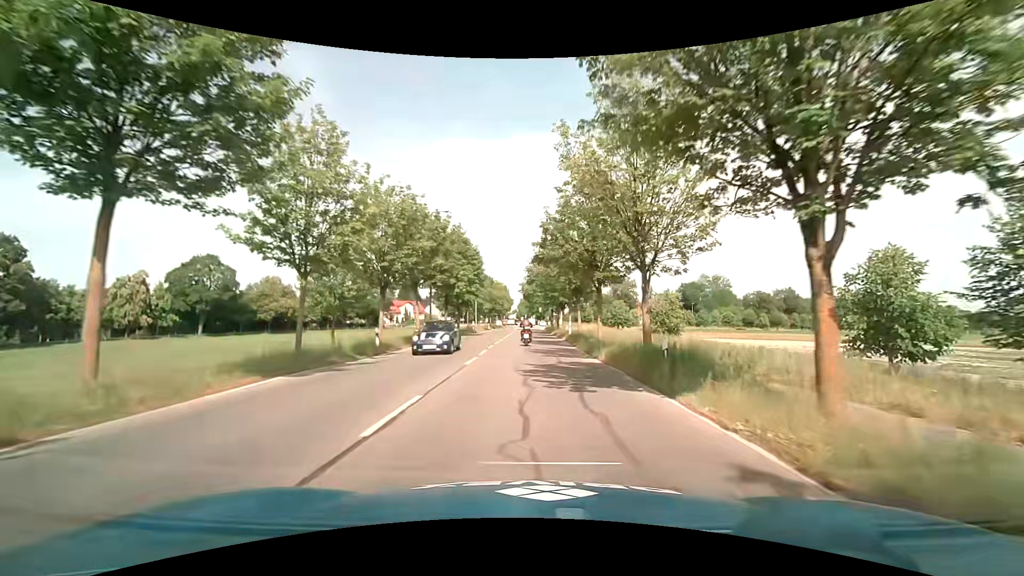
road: tertiary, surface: asphalt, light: Day
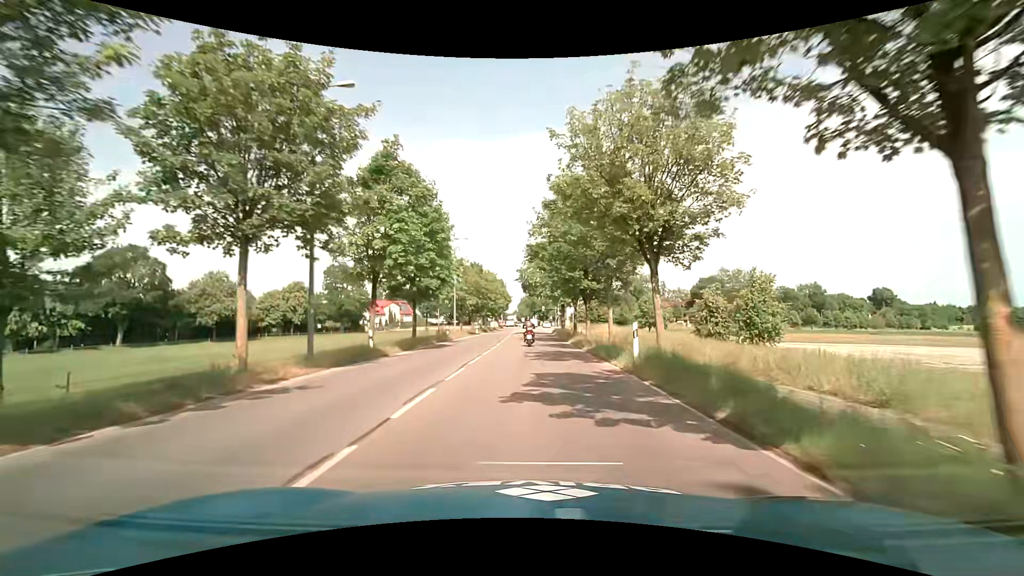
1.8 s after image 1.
(+0.1, +22.2) m; +1°
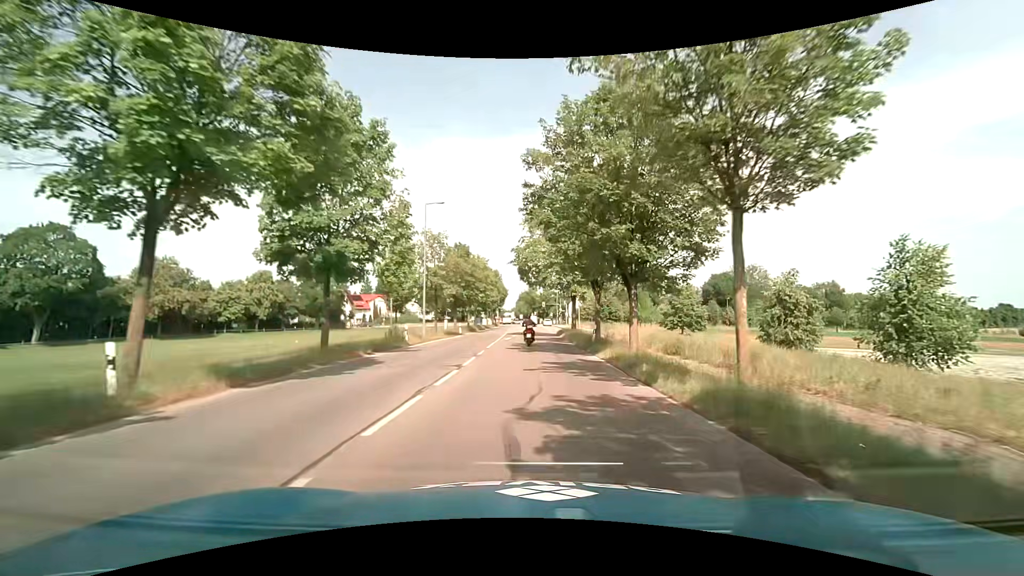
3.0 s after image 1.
(-0.1, +14.7) m; -1°
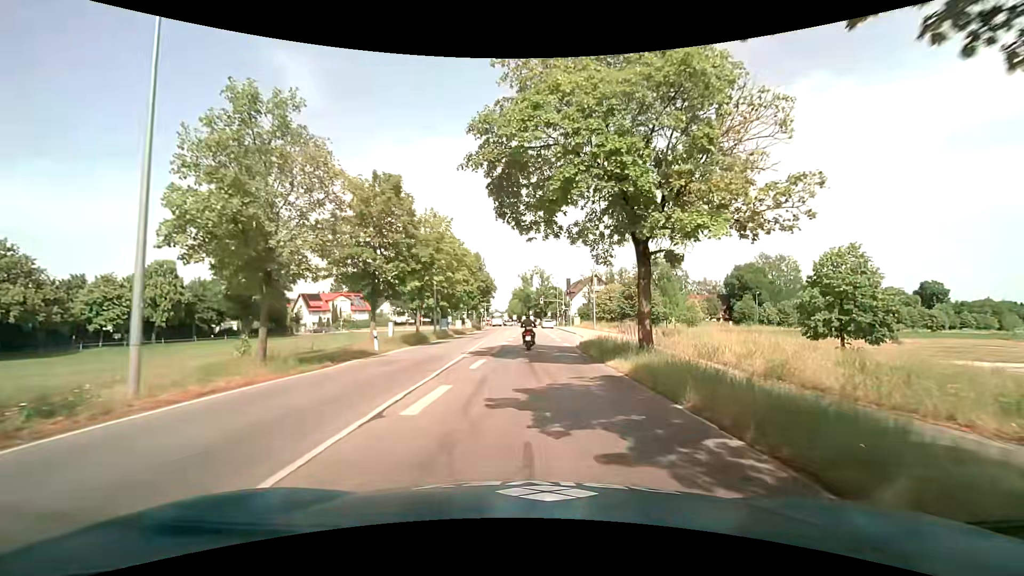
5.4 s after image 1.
(+0.3, +26.6) m; +1°
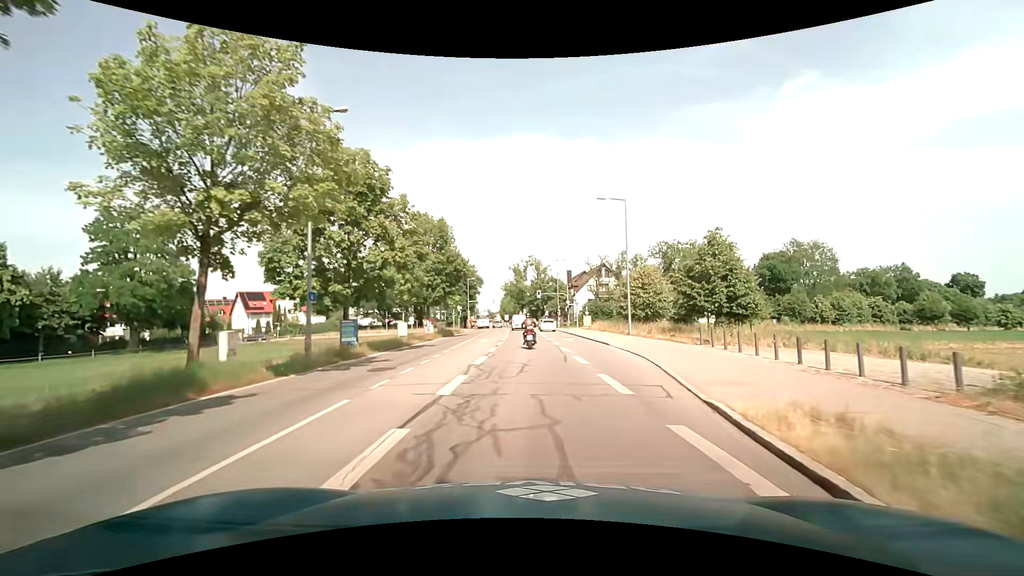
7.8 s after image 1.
(+0.2, +24.4) m; +1°
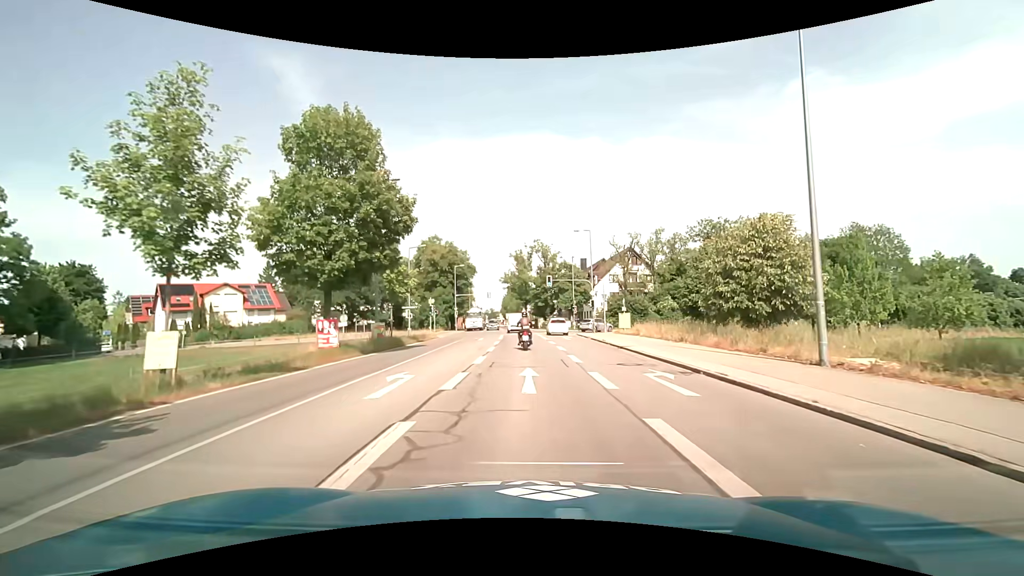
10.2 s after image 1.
(-0.1, +23.8) m; -1°
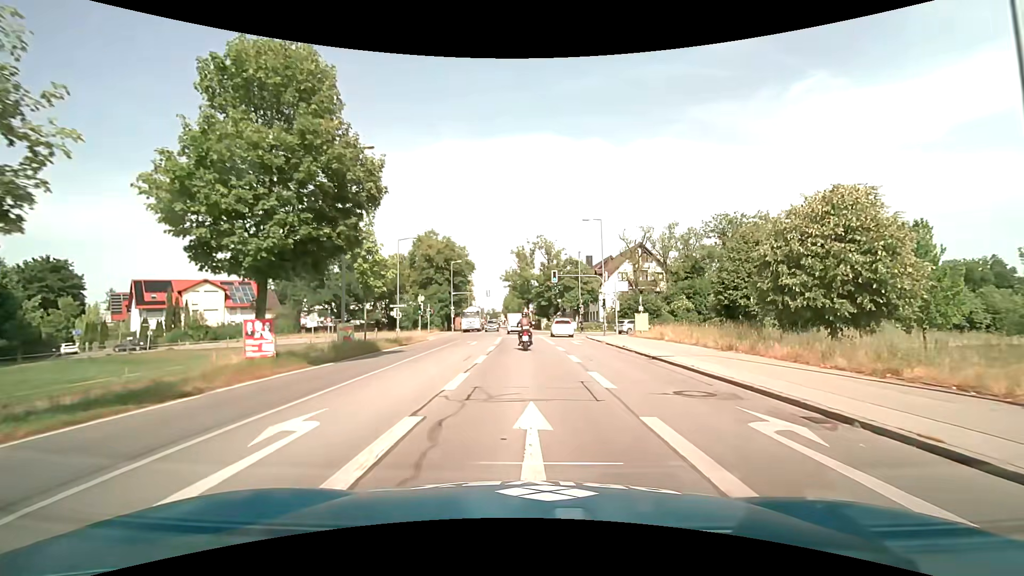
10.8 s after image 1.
(0.0, +5.8) m; 0°
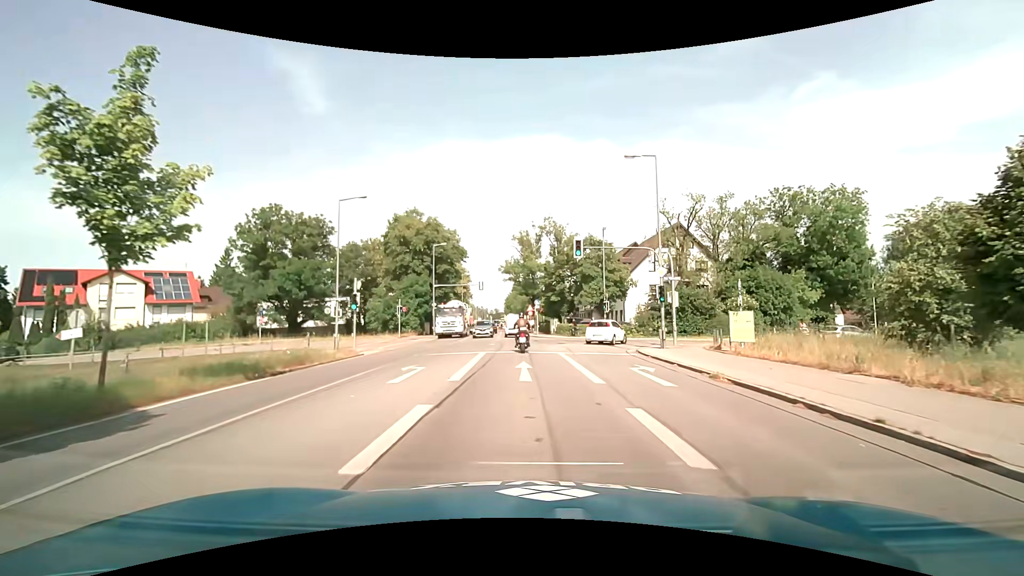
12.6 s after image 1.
(-0.1, +17.2) m; -1°
